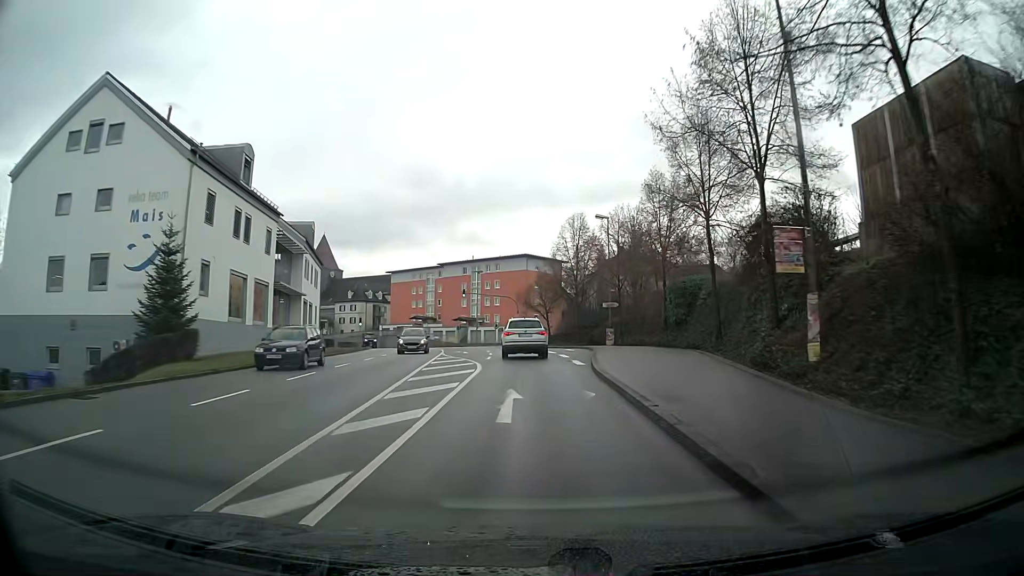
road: tertiary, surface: asphalt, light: Day
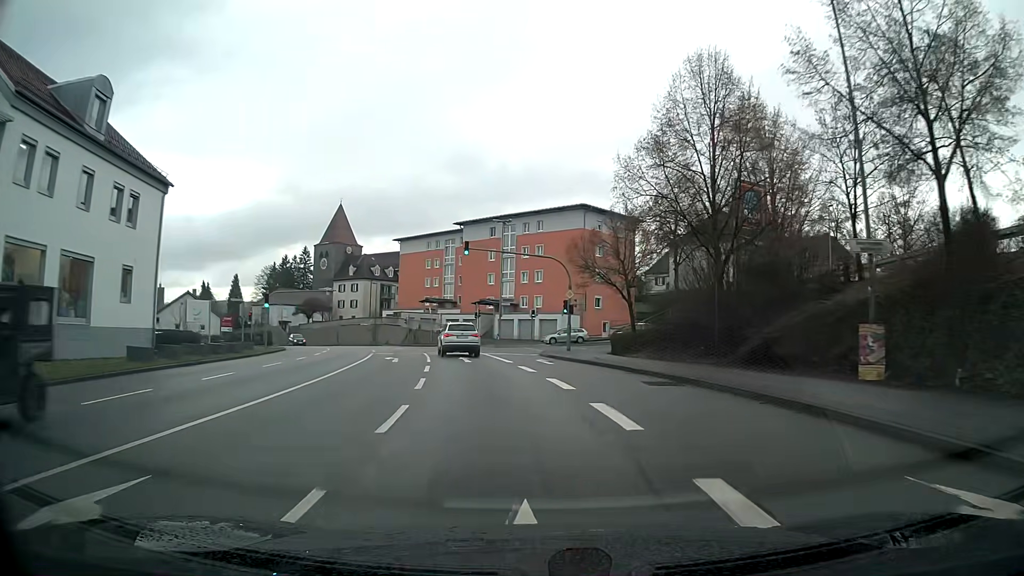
(-0.9, +37.3) m; -5°
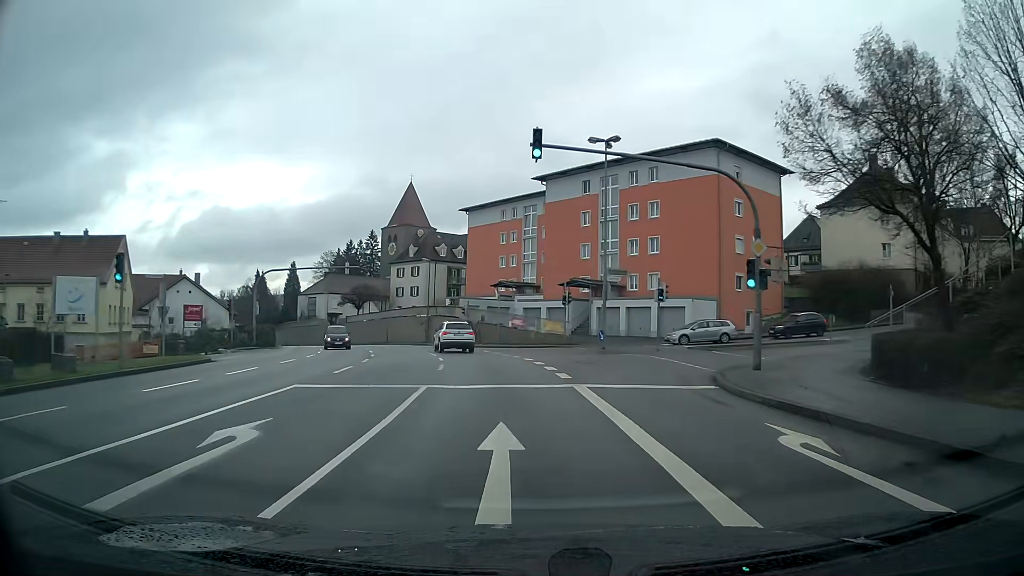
(-1.6, +22.6) m; -8°
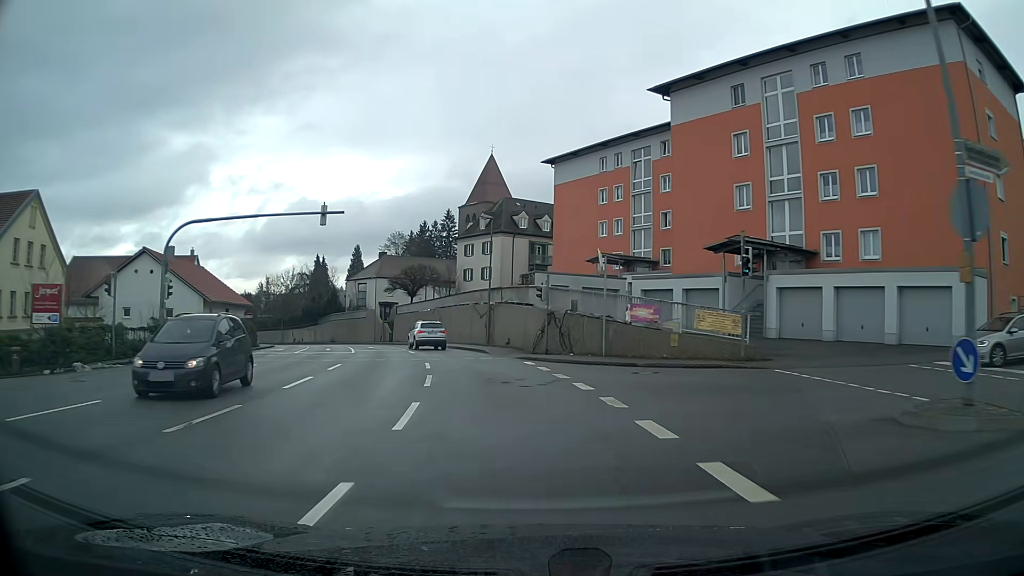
(-1.6, +23.0) m; -8°
